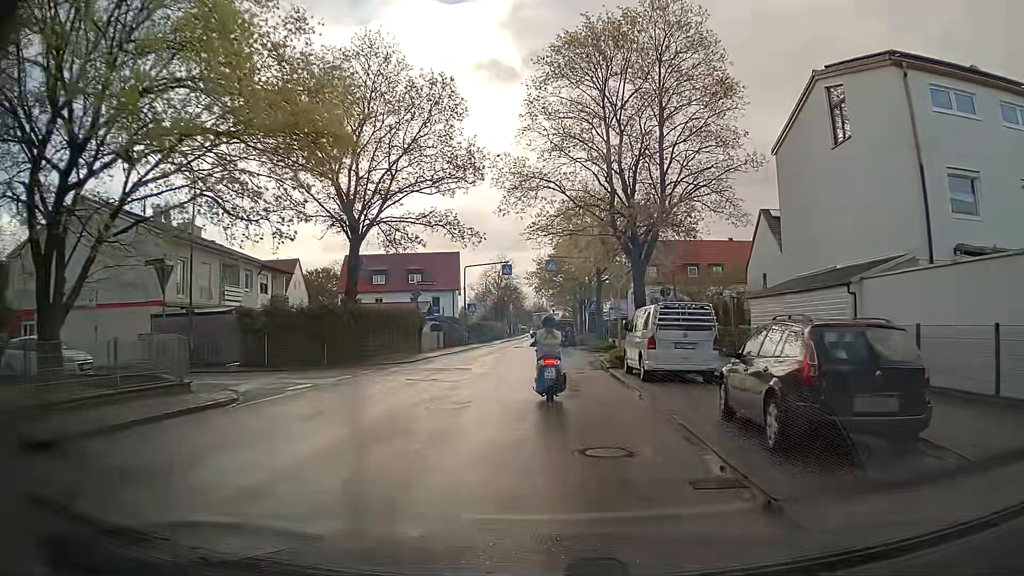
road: residential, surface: asphalt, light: Day
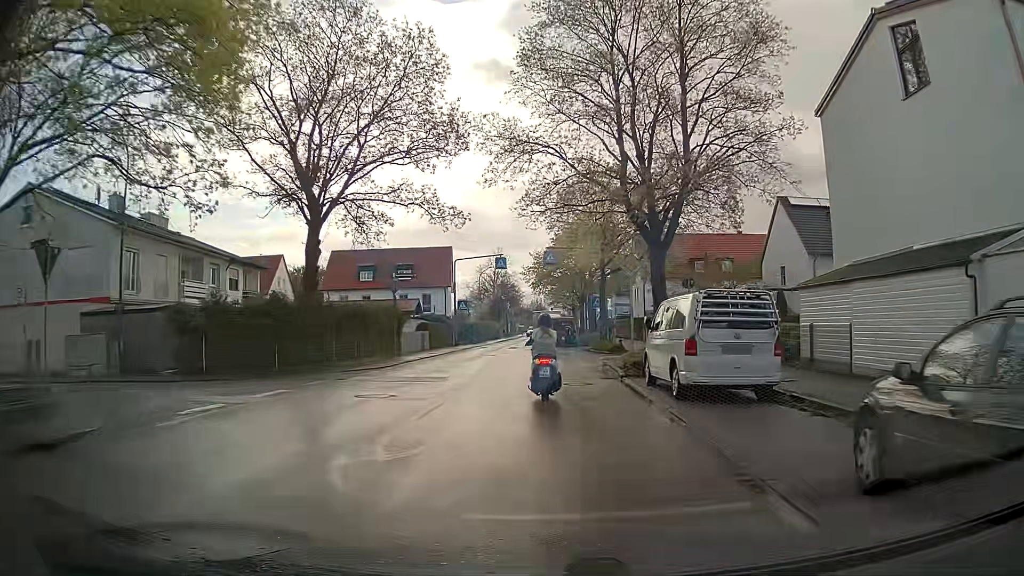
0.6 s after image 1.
(+0.1, +4.8) m; +1°
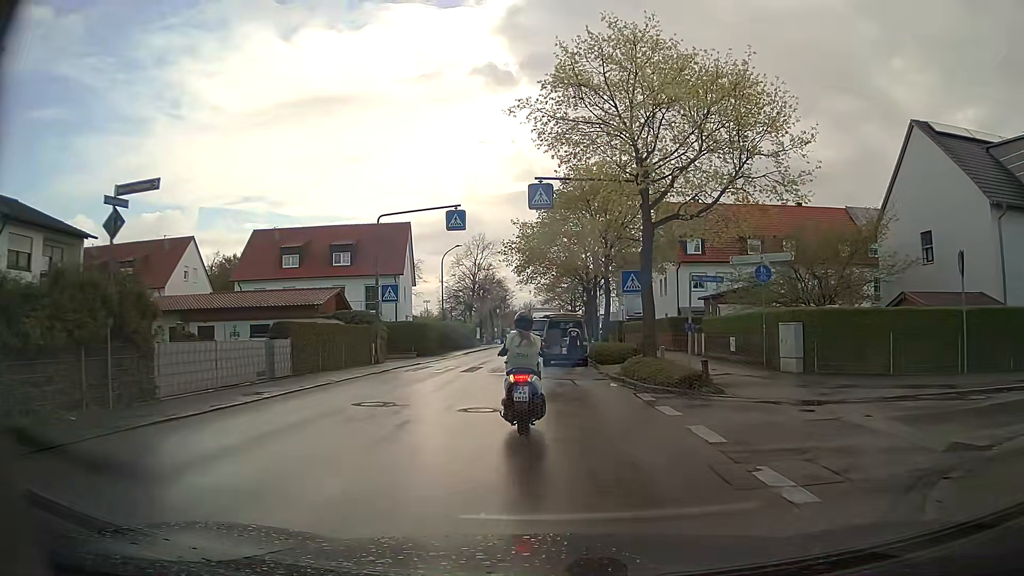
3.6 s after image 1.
(+0.2, +20.7) m; -1°
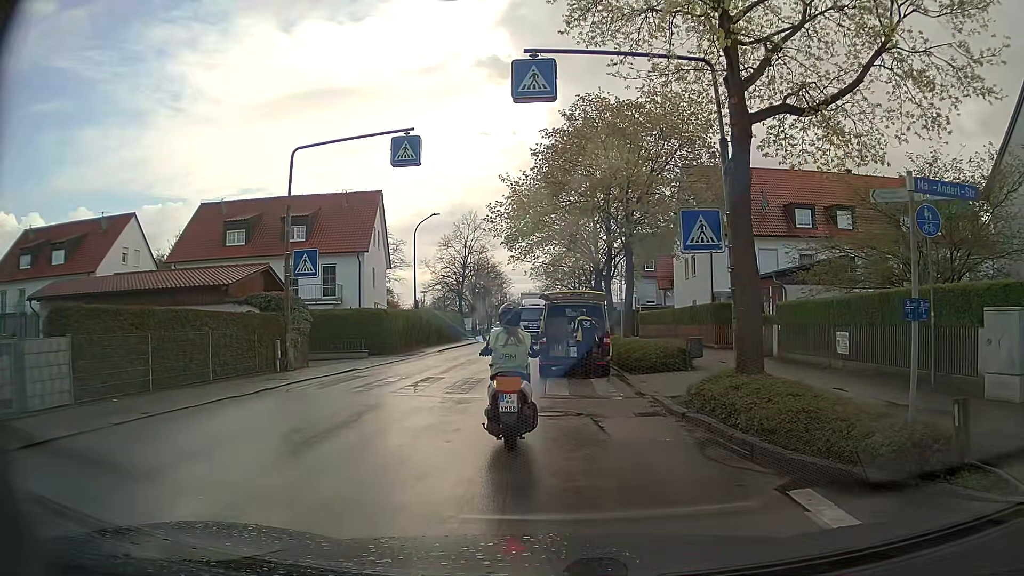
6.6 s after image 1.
(+0.2, +9.7) m; +2°
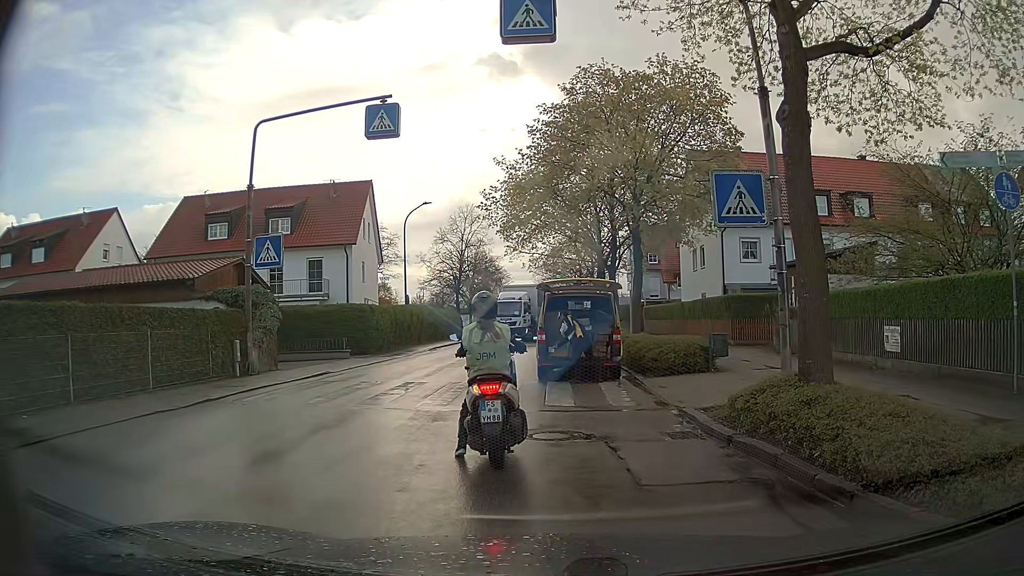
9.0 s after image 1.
(0.0, +2.4) m; +1°
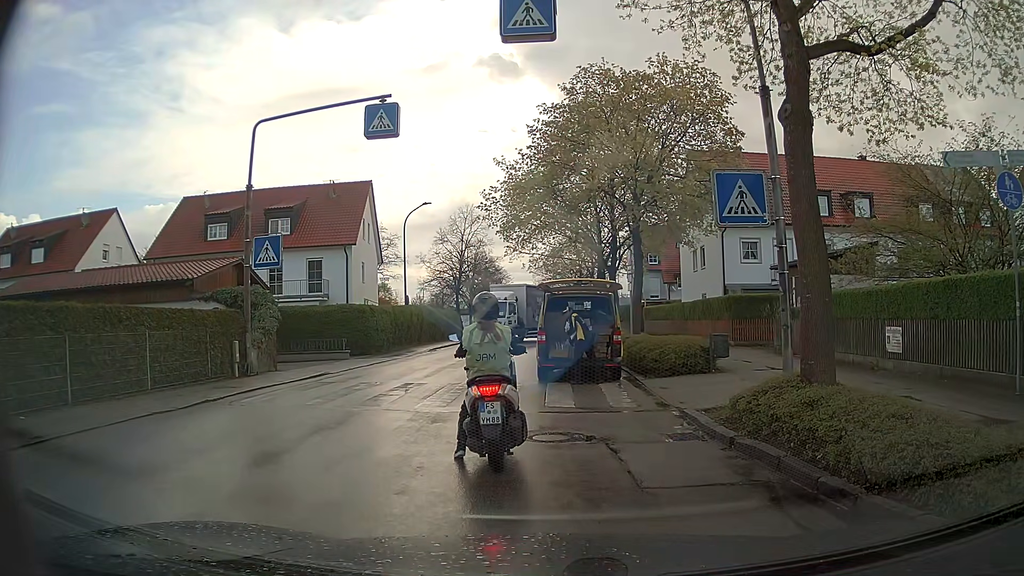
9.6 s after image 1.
(0.0, +0.1) m; 0°
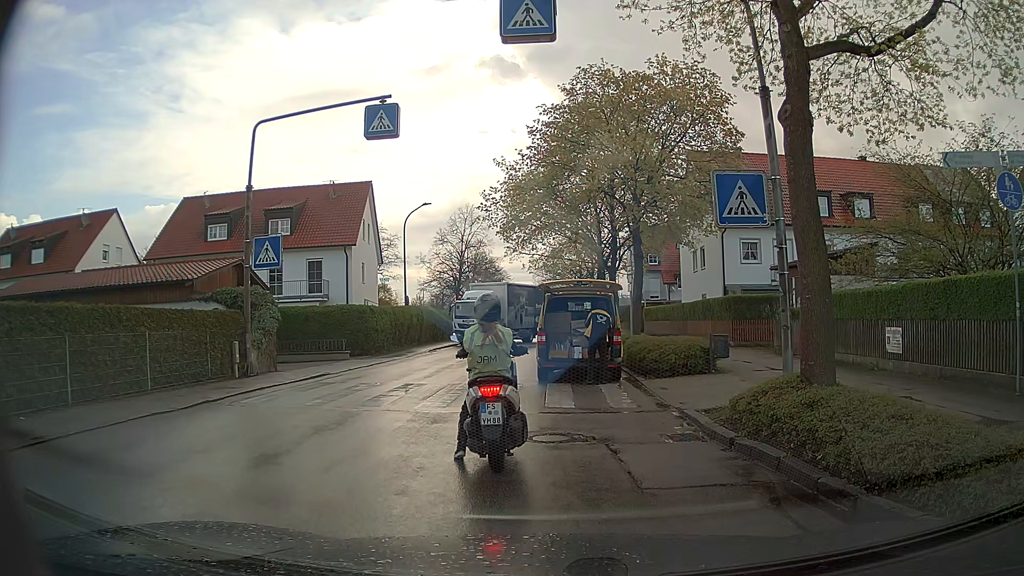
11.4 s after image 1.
(0.0, +0.1) m; 0°
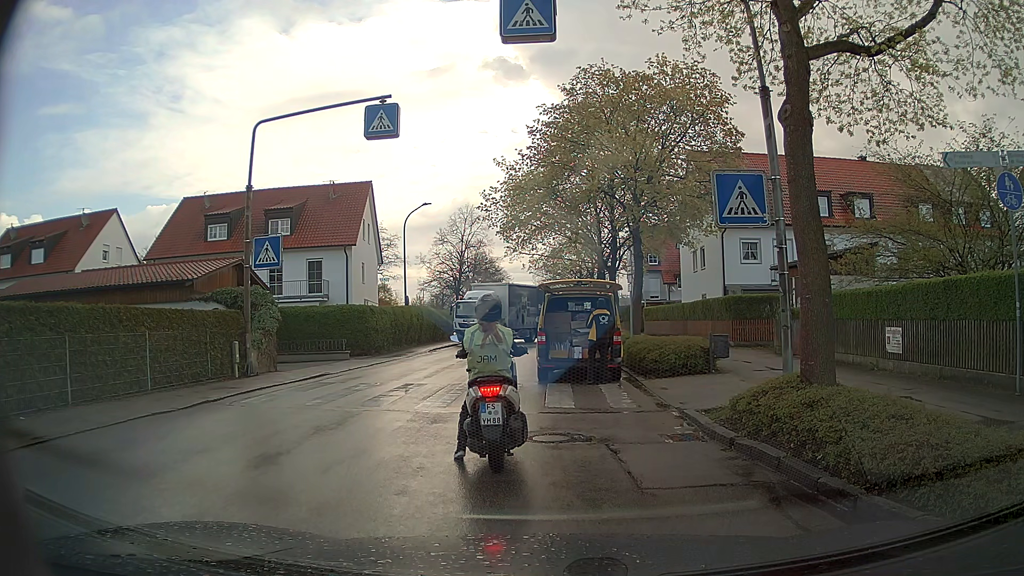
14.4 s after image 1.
(0.0, 0.0) m; 0°
(-1, +10) (-2, +20) (-2, +30) (-2, +40) (-2, +50) (-2, +60) (-2, +70) (-2, +80) (-2, +90) (-2, +100) m
